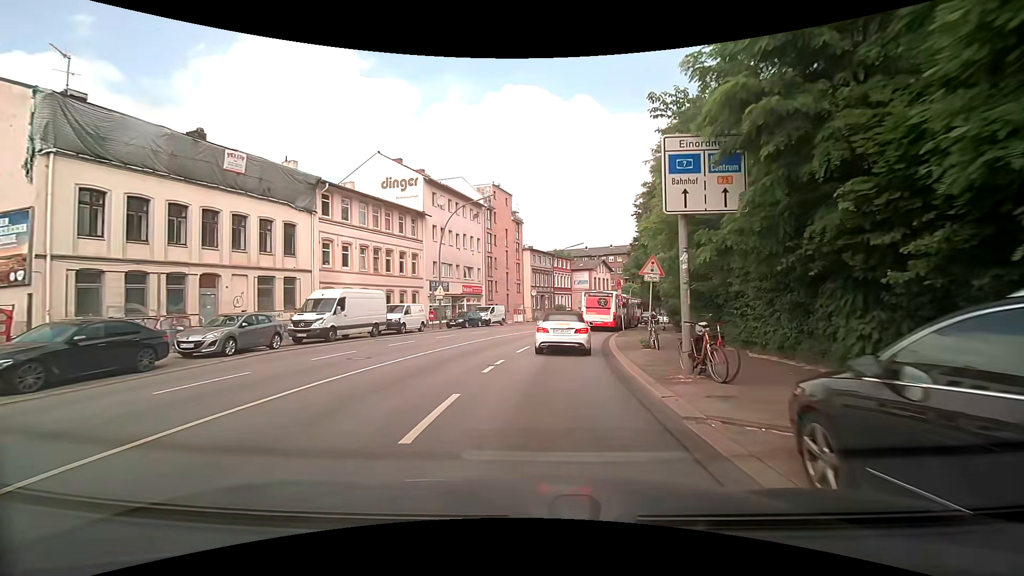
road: secondary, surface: asphalt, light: Day
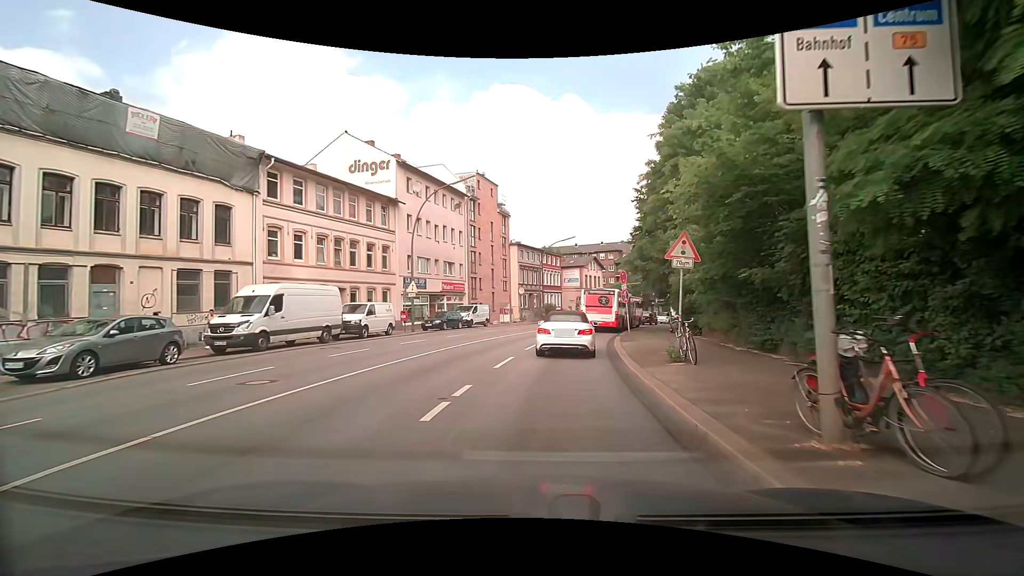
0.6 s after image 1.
(+0.1, +4.9) m; +1°
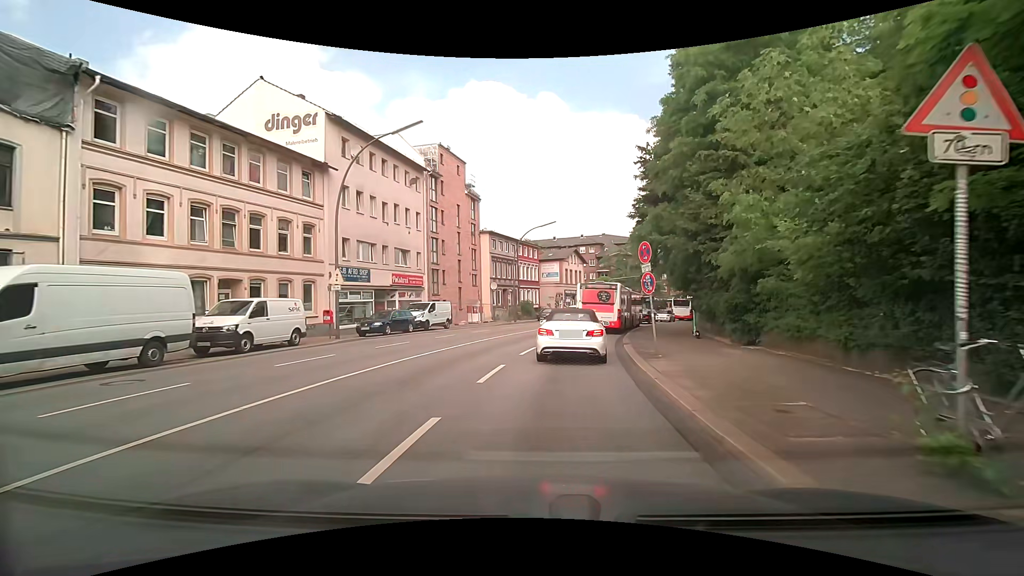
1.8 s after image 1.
(+0.3, +8.6) m; +4°
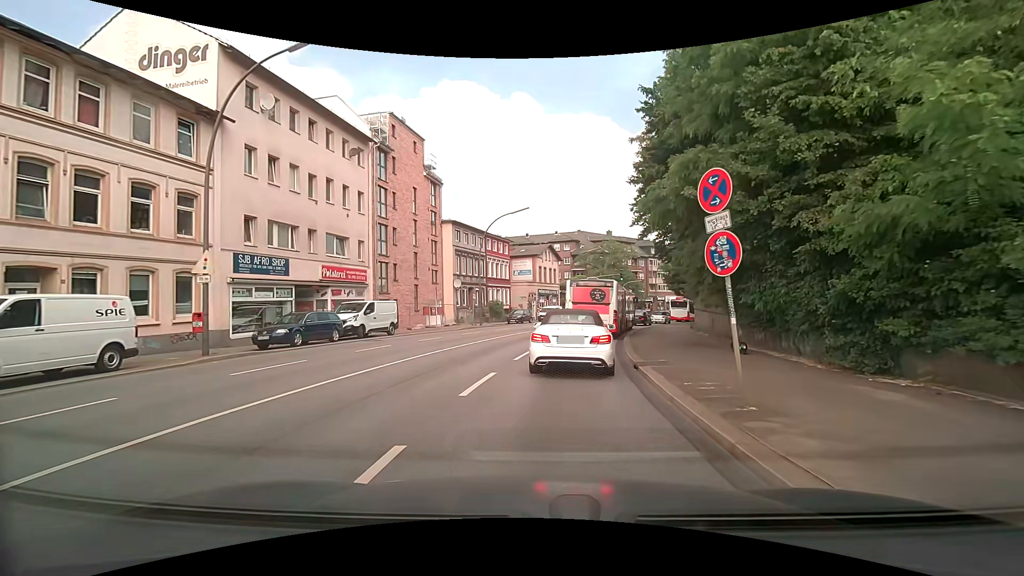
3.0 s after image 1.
(+0.1, +7.2) m; +2°
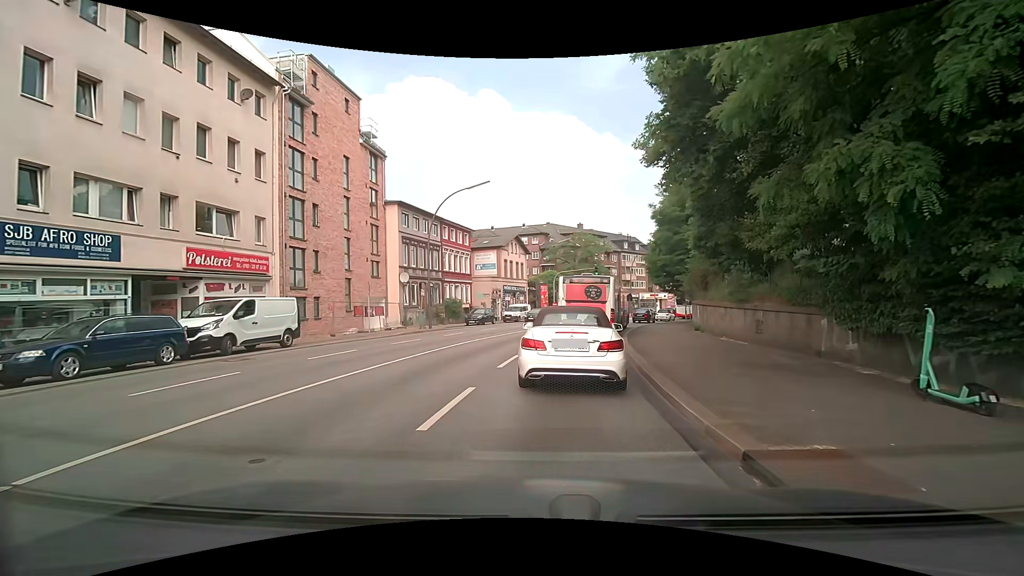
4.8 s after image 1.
(+0.4, +8.1) m; +5°
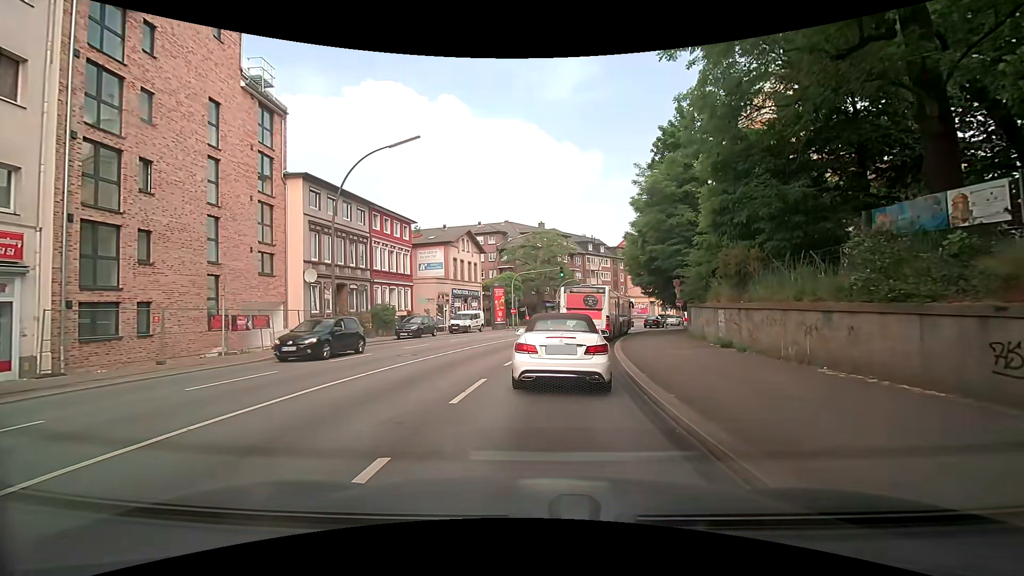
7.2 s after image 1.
(+0.4, +9.9) m; +3°
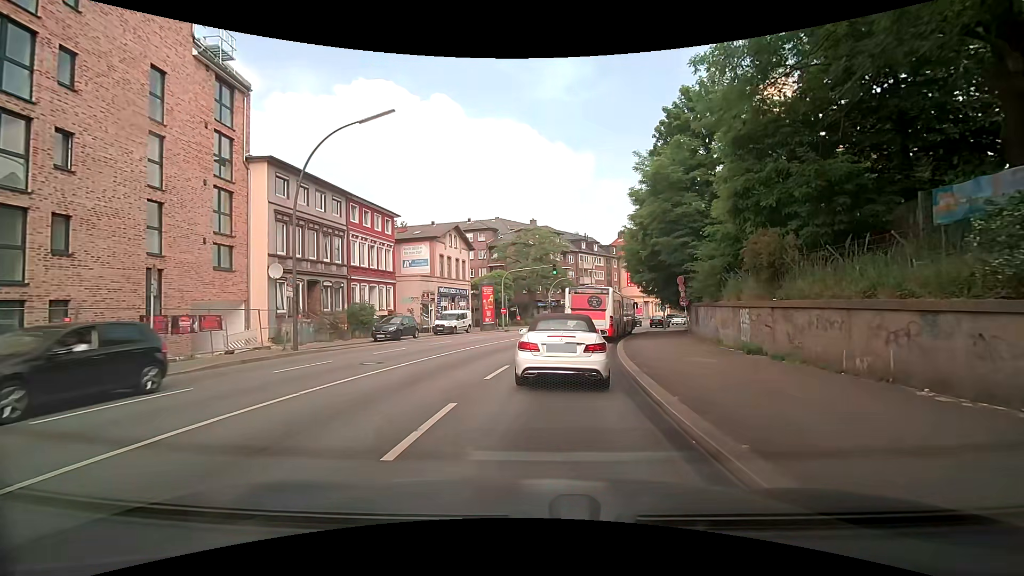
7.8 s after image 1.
(0.0, +3.0) m; +2°
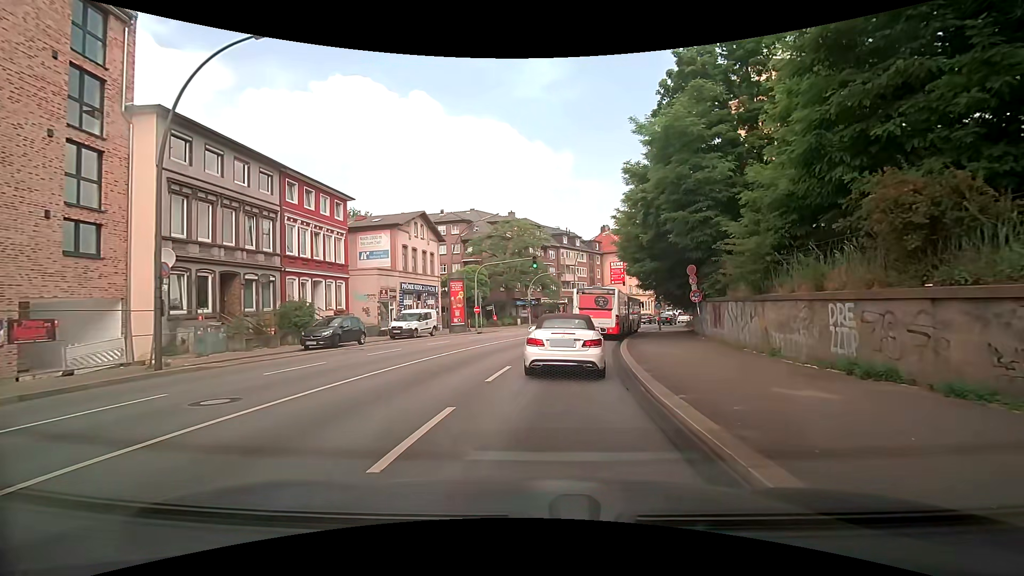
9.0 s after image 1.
(+0.1, +6.4) m; +1°
